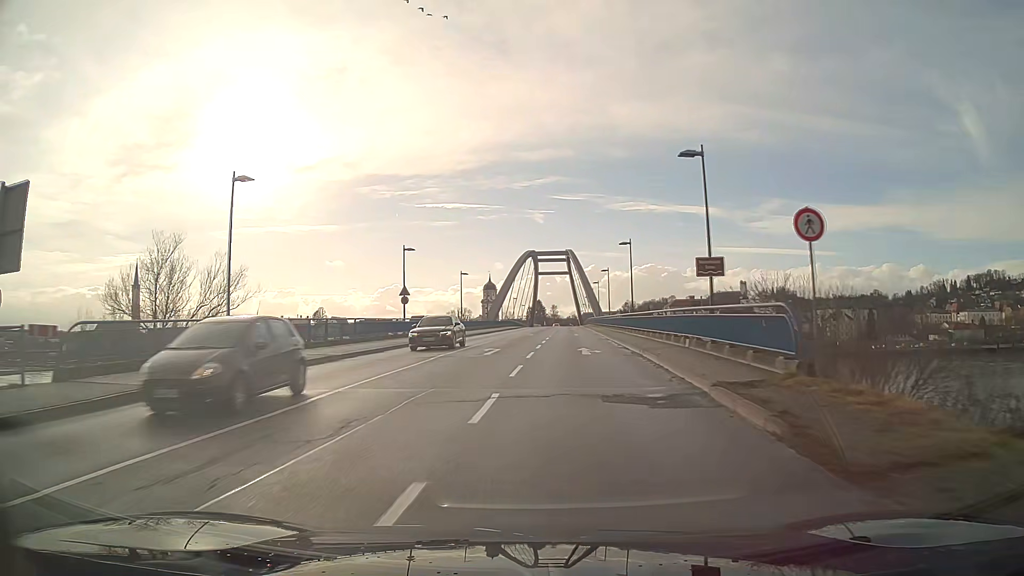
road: secondary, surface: asphalt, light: Day
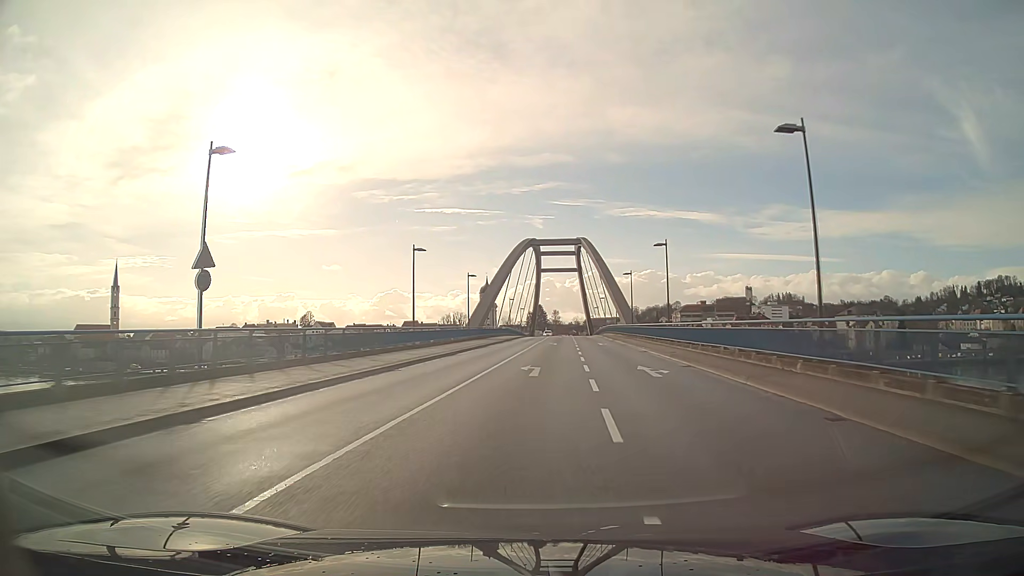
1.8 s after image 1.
(0.0, +31.0) m; +1°
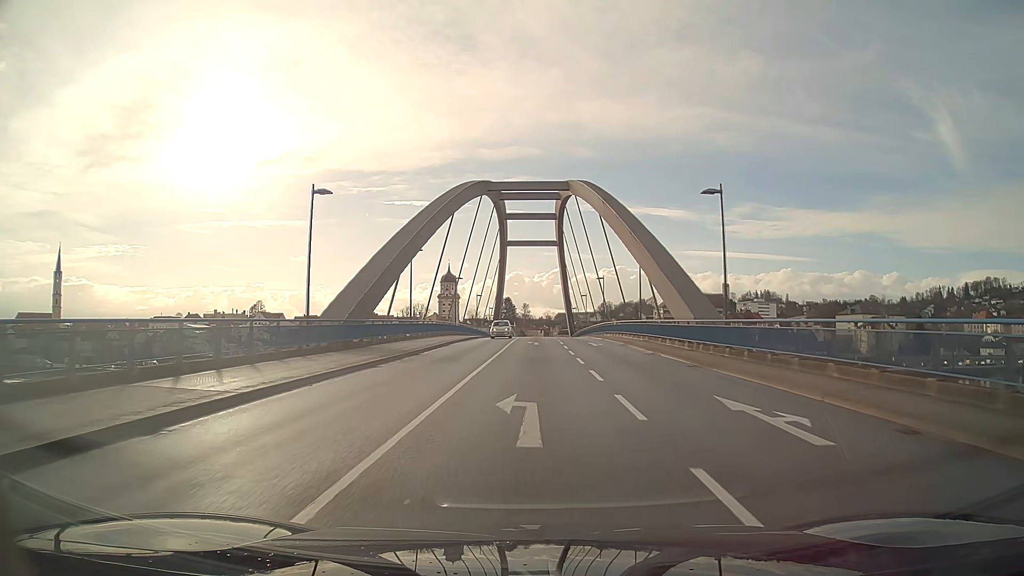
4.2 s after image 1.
(+1.0, +40.7) m; +2°
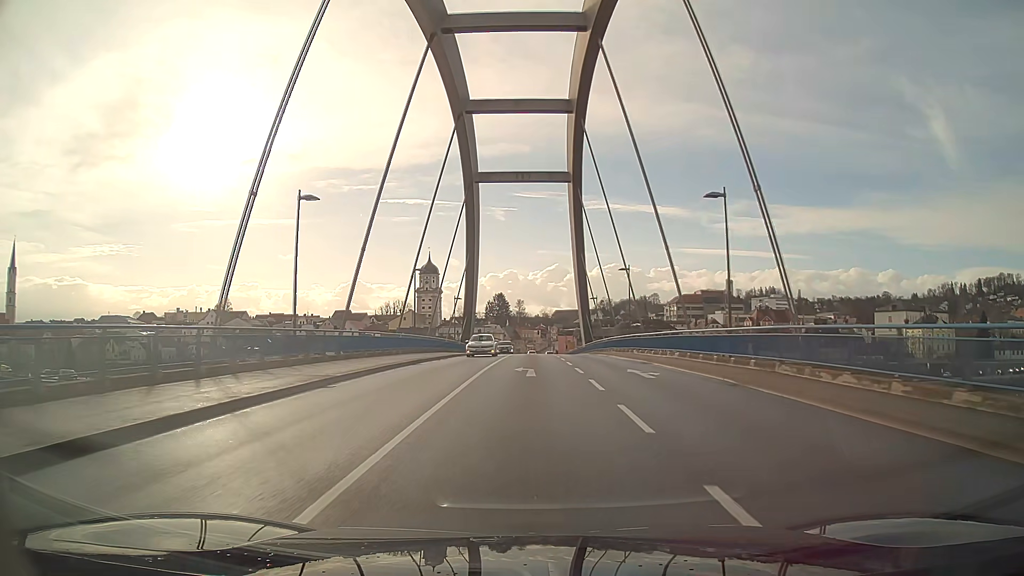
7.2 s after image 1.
(+0.4, +48.6) m; 0°
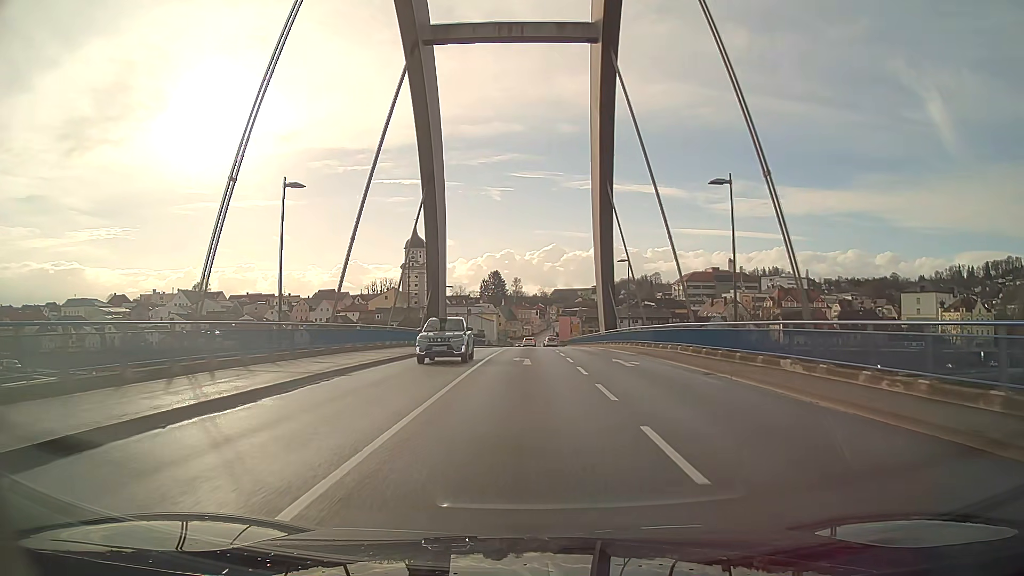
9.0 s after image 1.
(0.0, +27.0) m; 0°
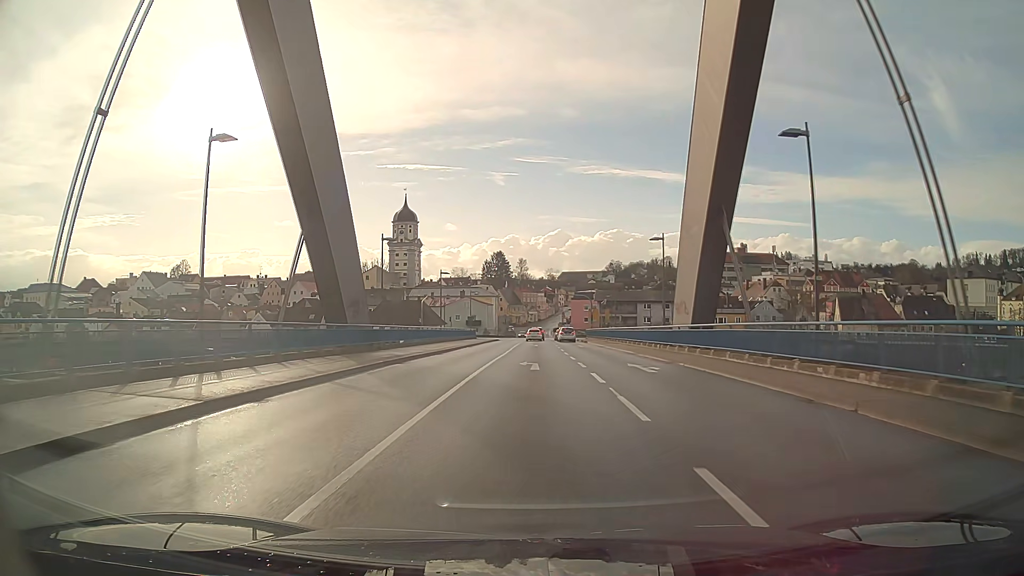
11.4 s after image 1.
(-0.2, +32.3) m; 0°
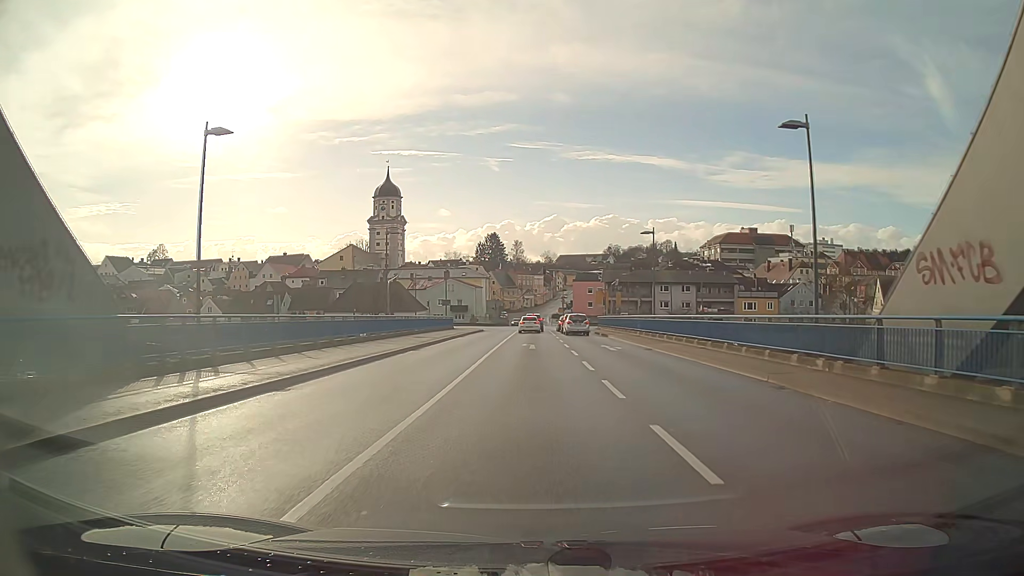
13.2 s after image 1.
(+0.1, +21.5) m; +1°
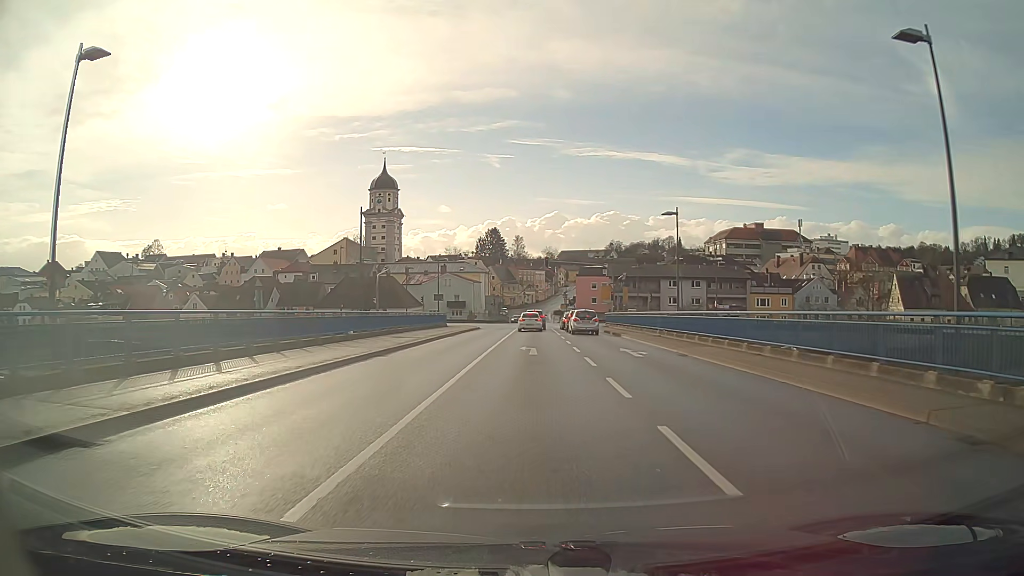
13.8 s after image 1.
(0.0, +6.3) m; 0°
